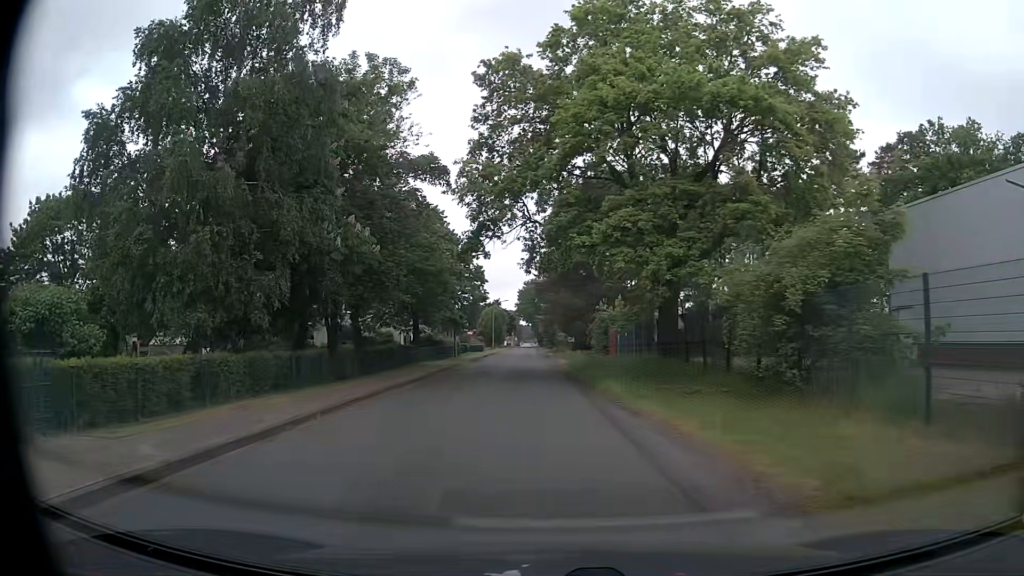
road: unclassified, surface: asphalt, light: Day
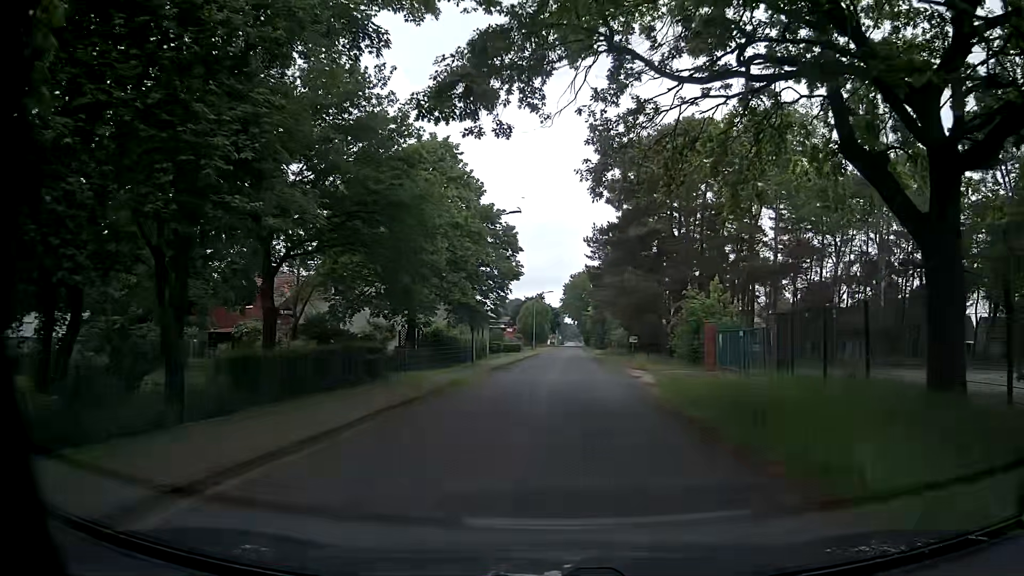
(-1.0, +16.0) m; -4°
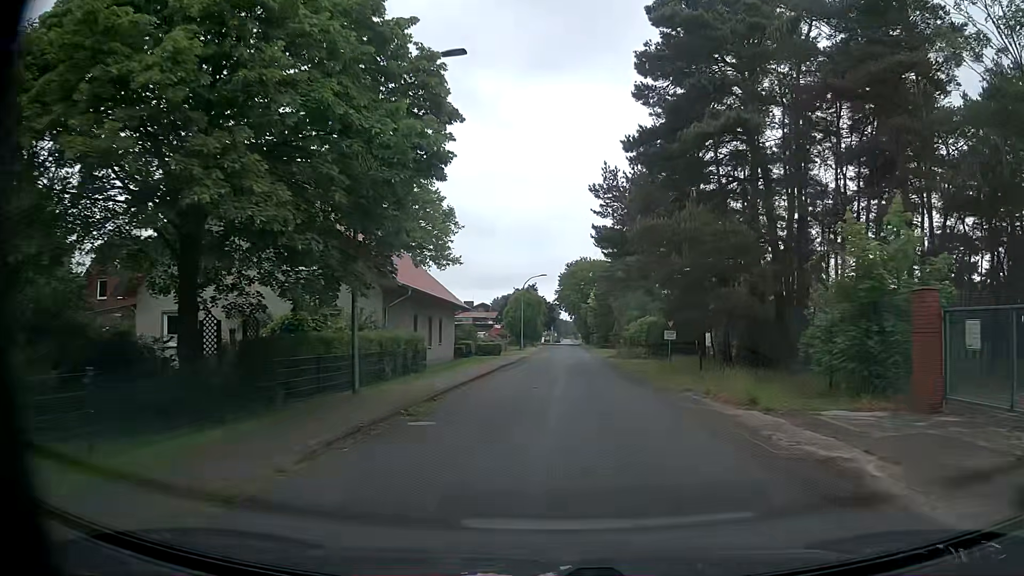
(+0.3, +19.3) m; 0°
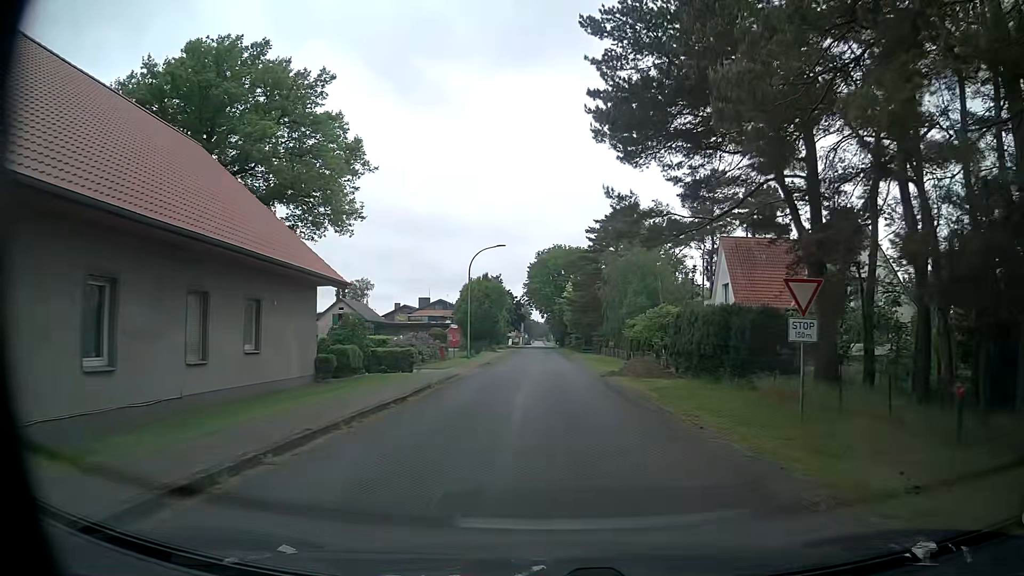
(+0.8, +21.8) m; +2°
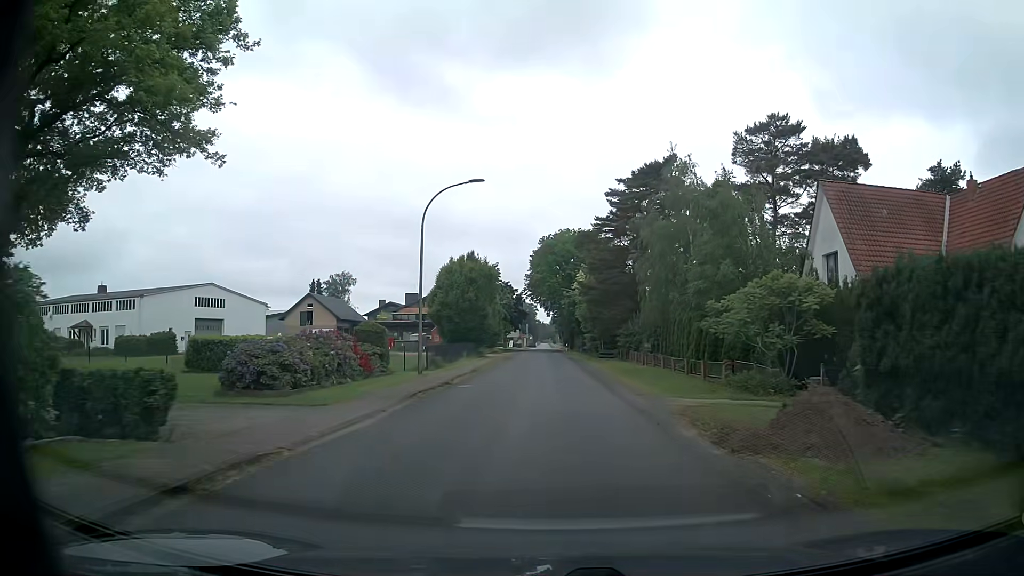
(+0.1, +18.4) m; 0°
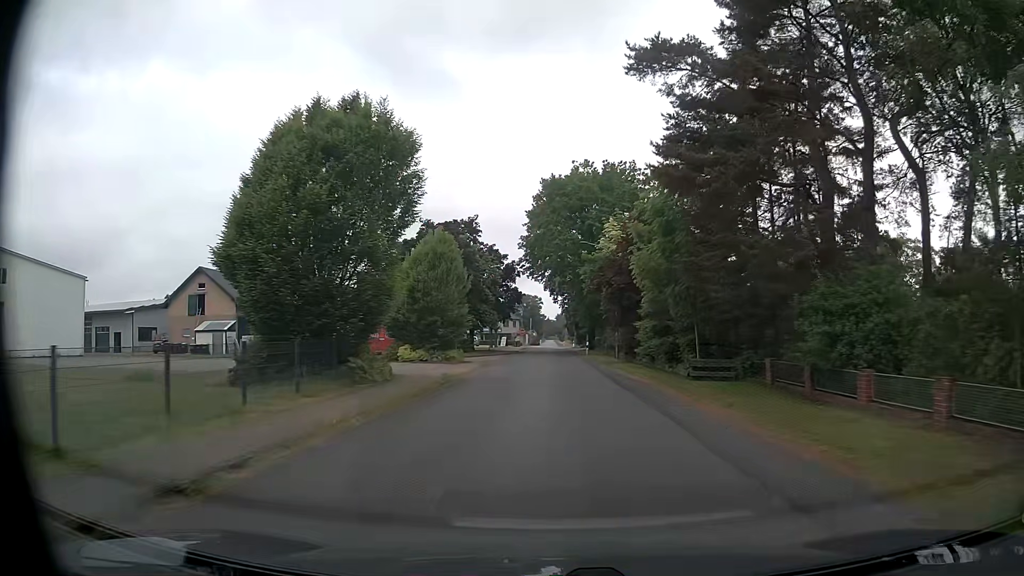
(-0.4, +34.4) m; -1°
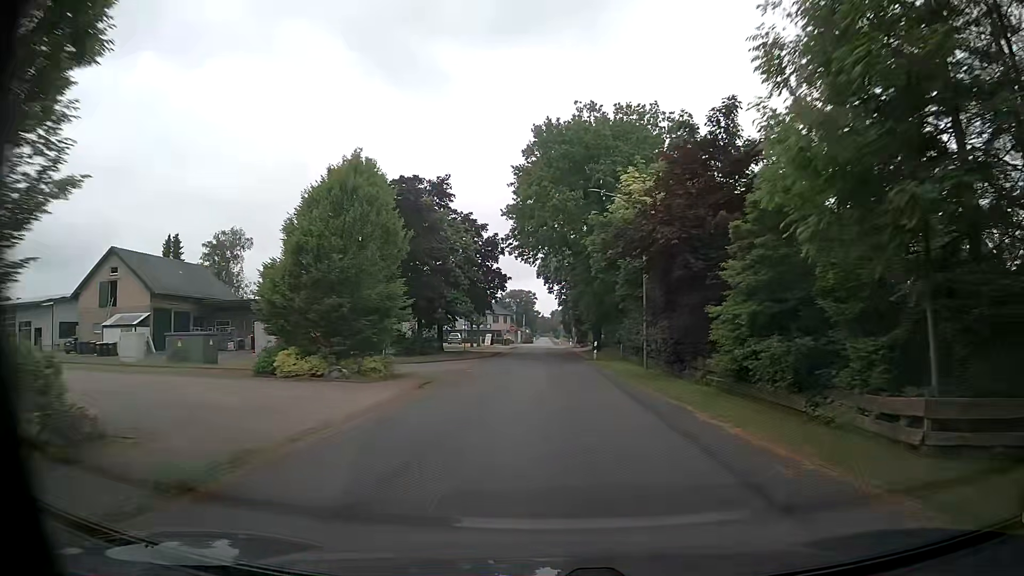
(0.0, +14.6) m; 0°
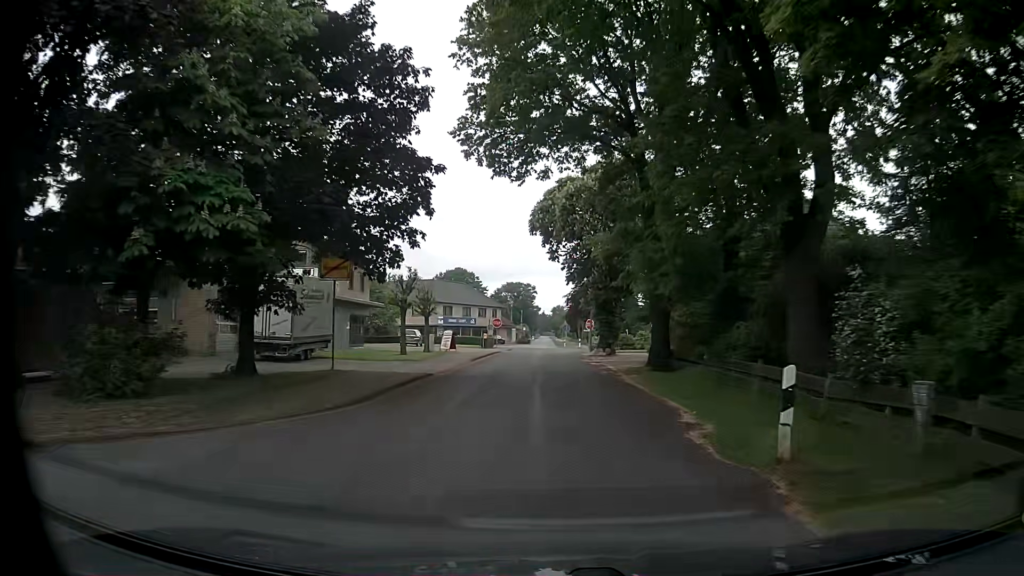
(0.0, +29.7) m; 0°
